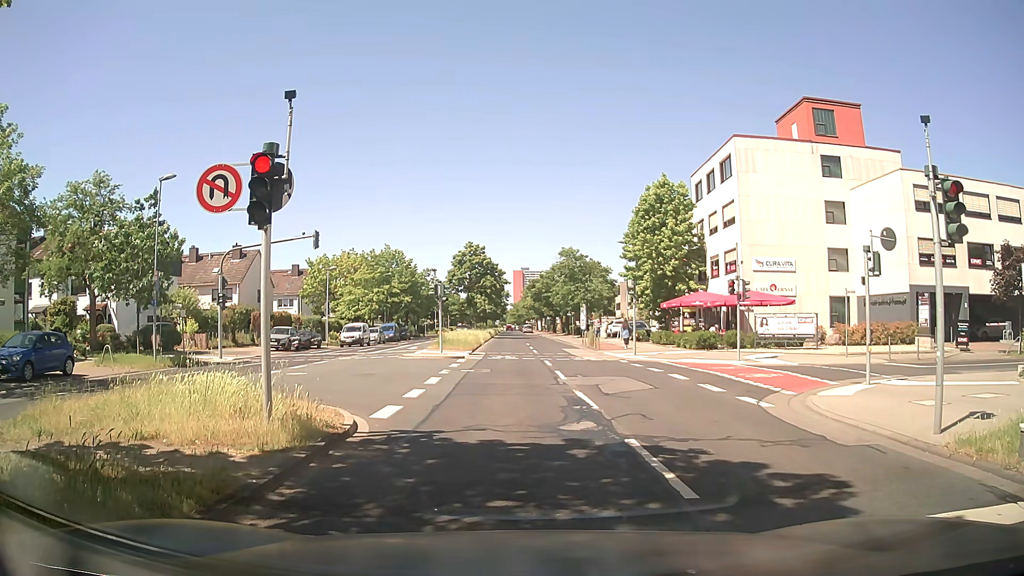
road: secondary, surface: asphalt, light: Day
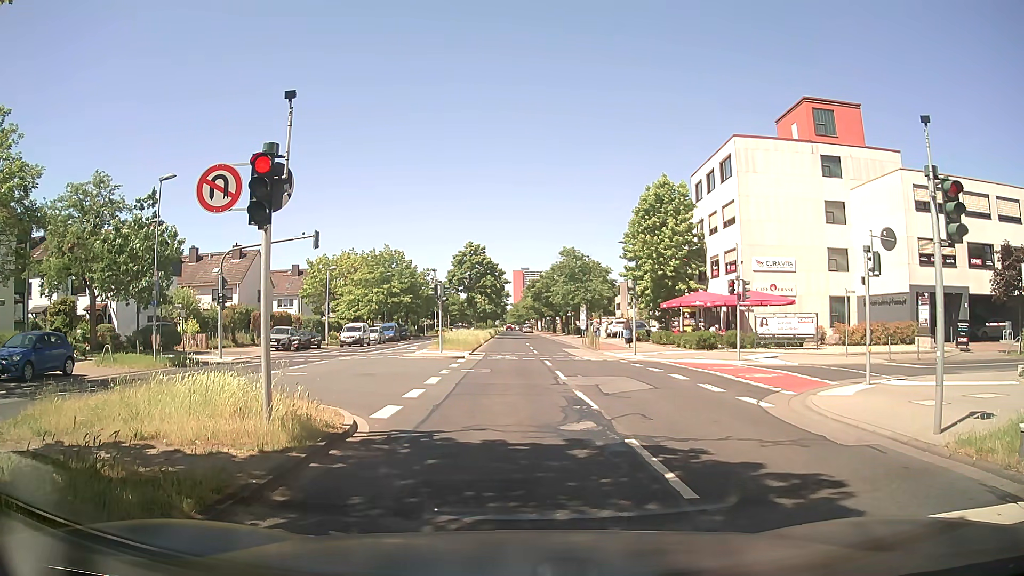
(0.0, 0.0) m; 0°
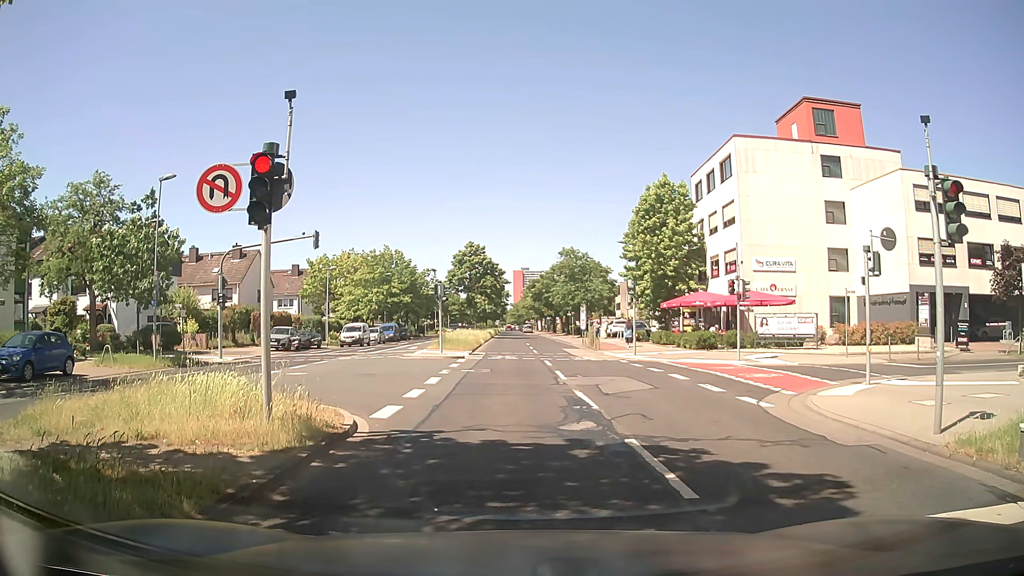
(0.0, 0.0) m; 0°
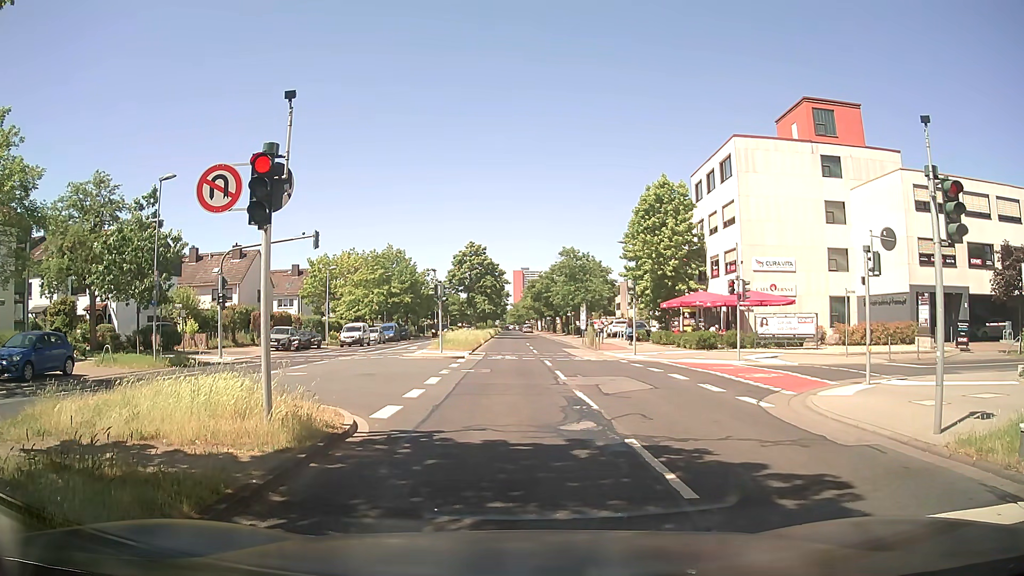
(0.0, 0.0) m; 0°
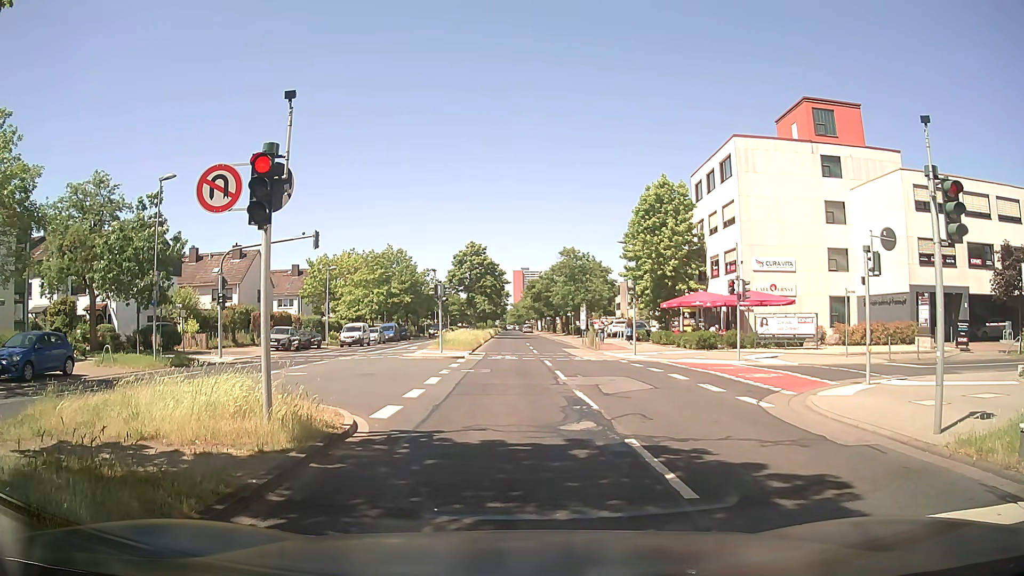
(0.0, 0.0) m; 0°
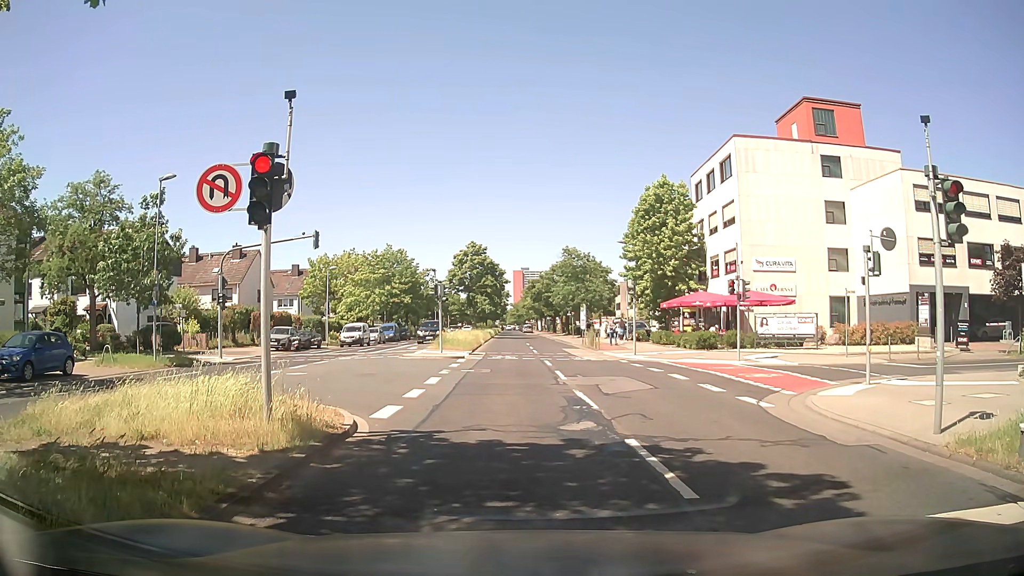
(0.0, 0.0) m; 0°
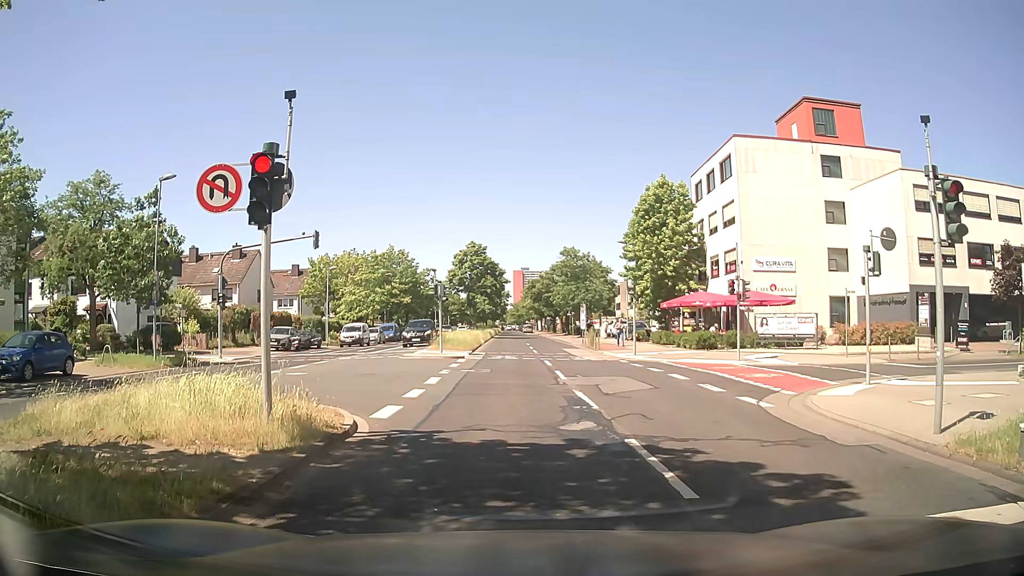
(0.0, 0.0) m; 0°
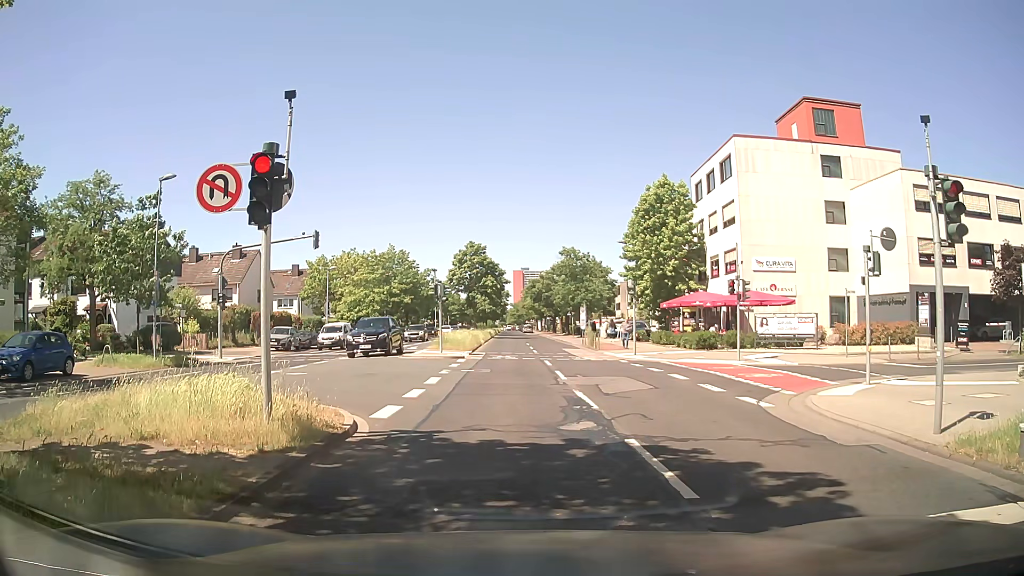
(0.0, 0.0) m; 0°
